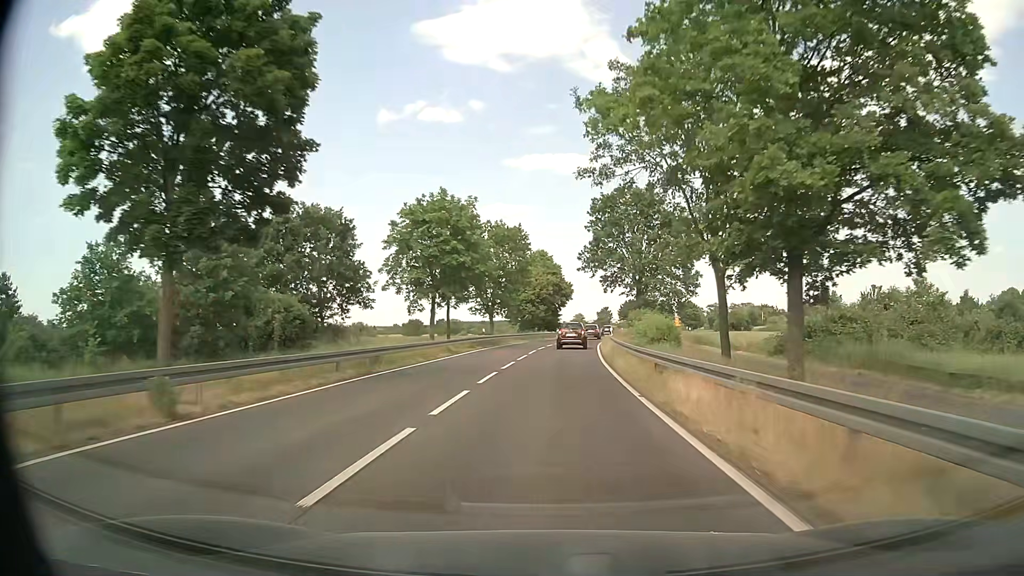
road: primary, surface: asphalt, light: Day
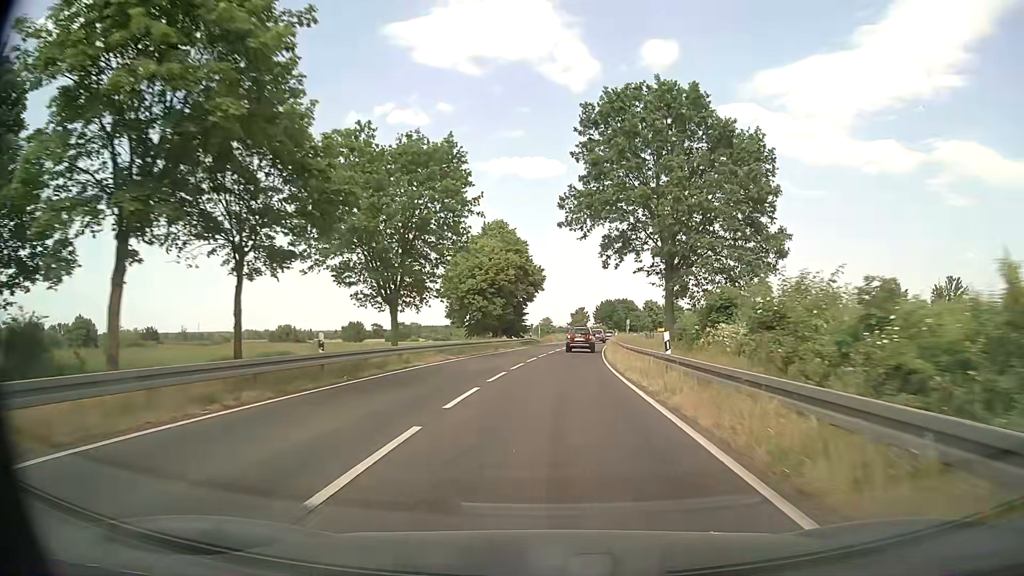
(+0.7, +29.7) m; +2°
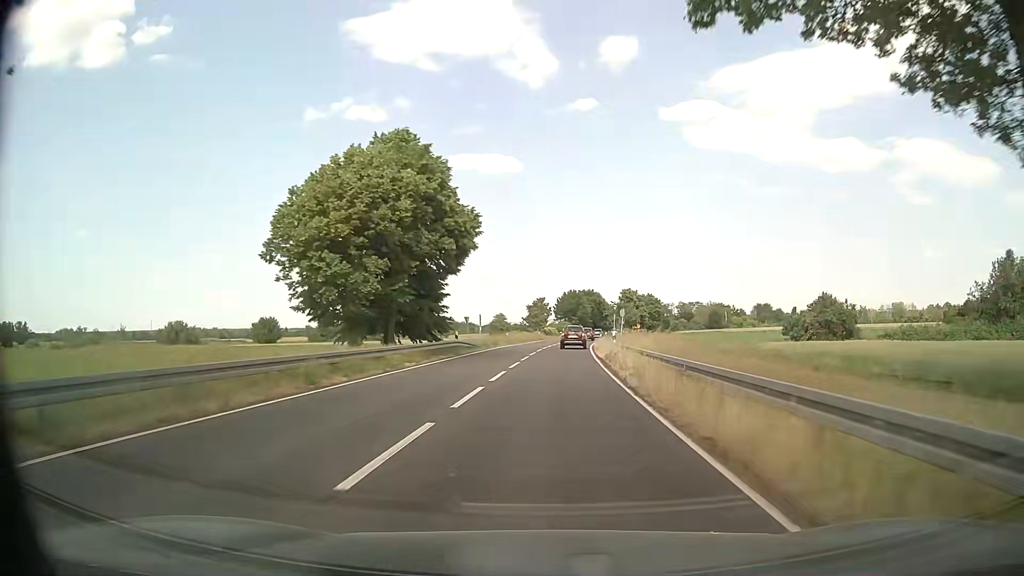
(+1.2, +30.4) m; +4°
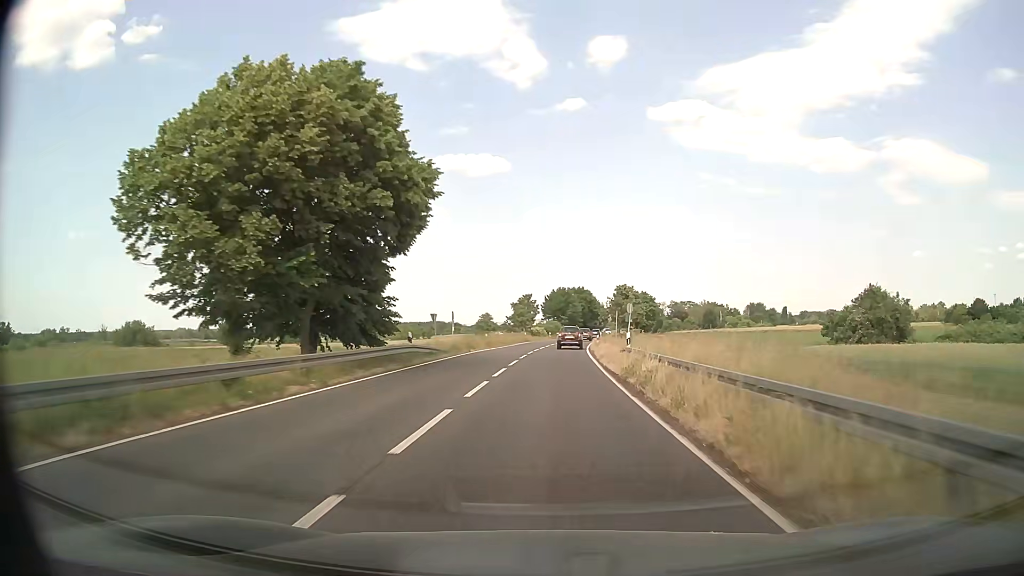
(0.0, +10.4) m; 0°
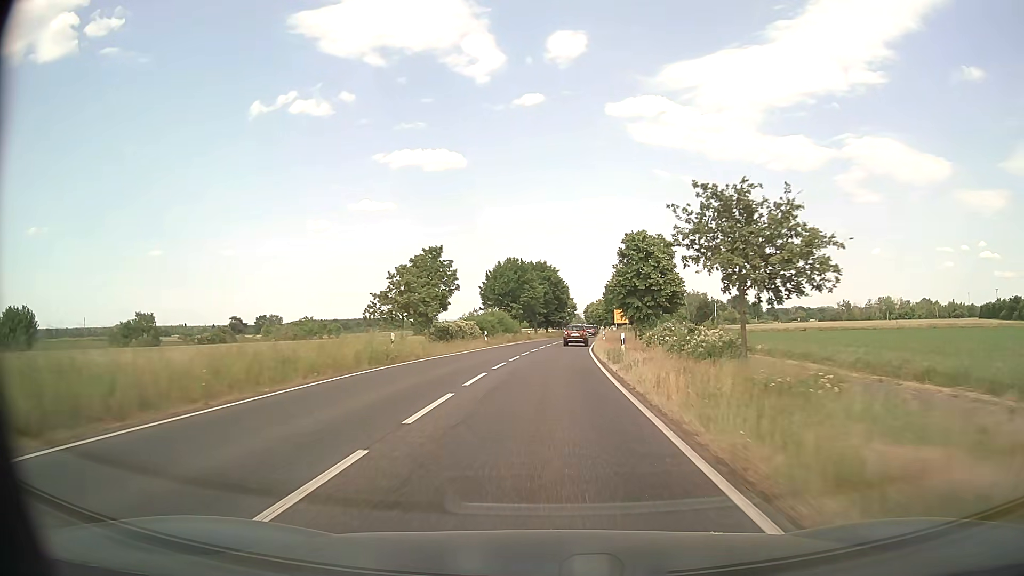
(+2.3, +52.9) m; +4°
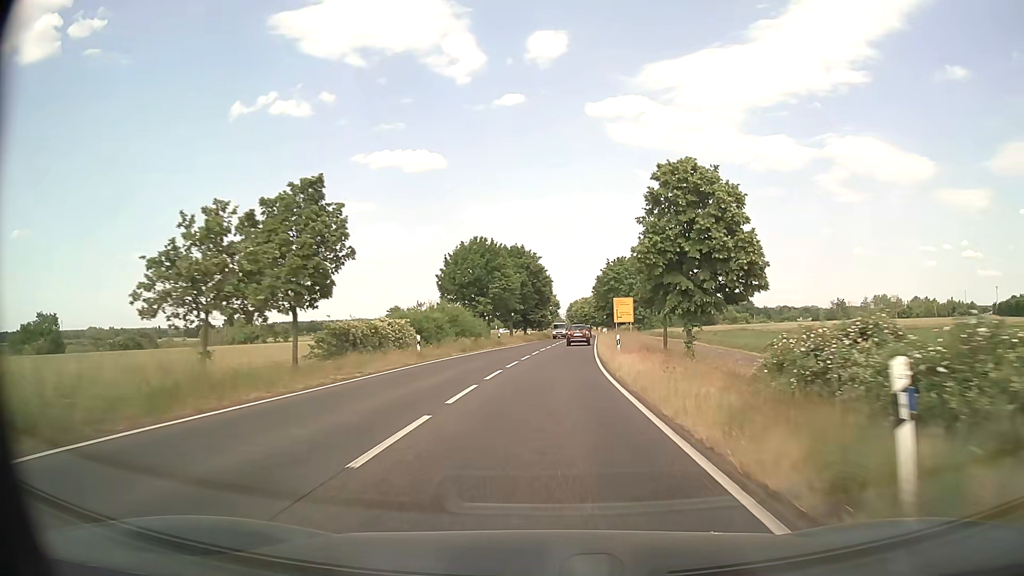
(+0.3, +21.0) m; +1°
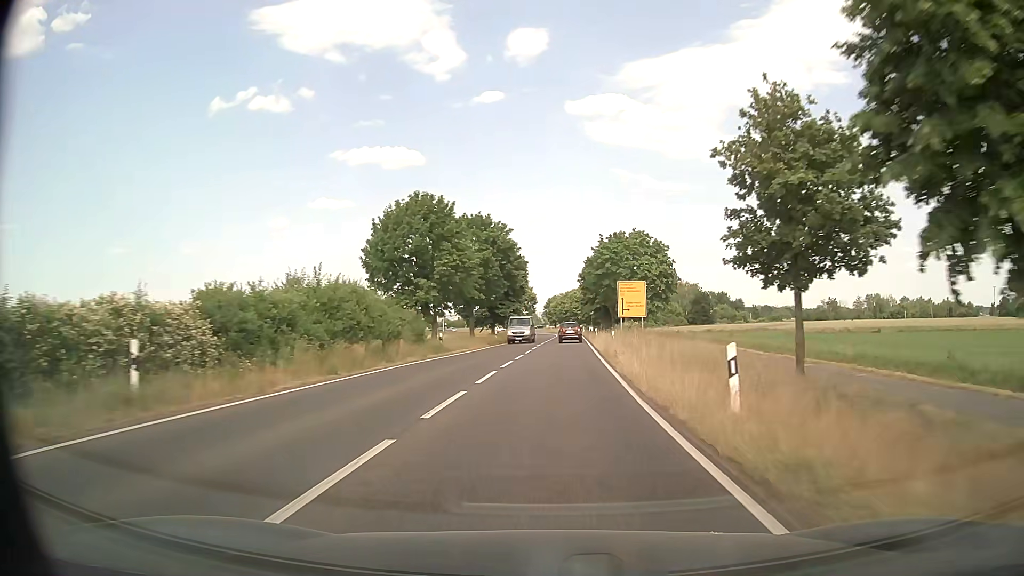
(+0.4, +20.9) m; +2°
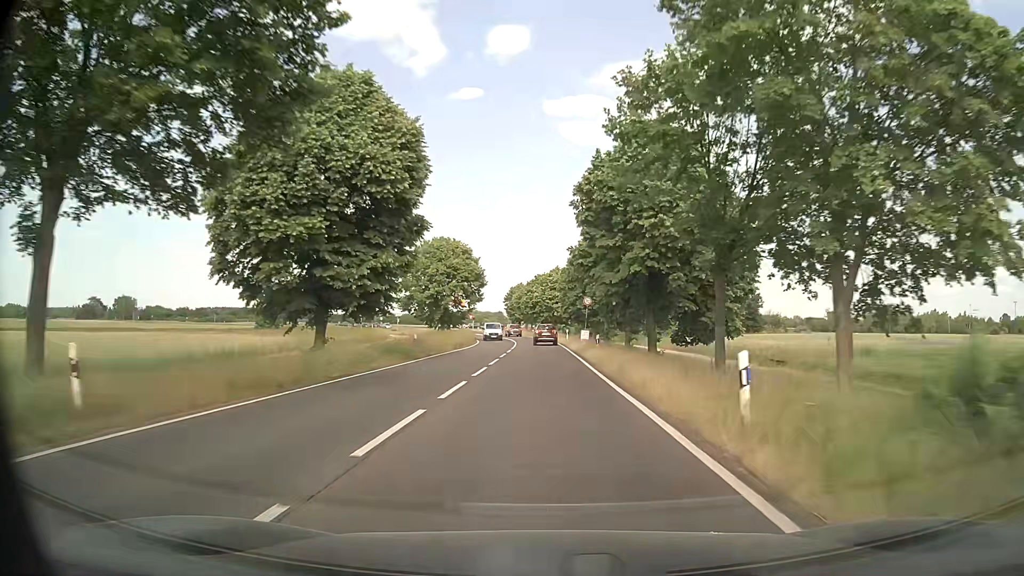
(+1.5, +51.7) m; +2°
